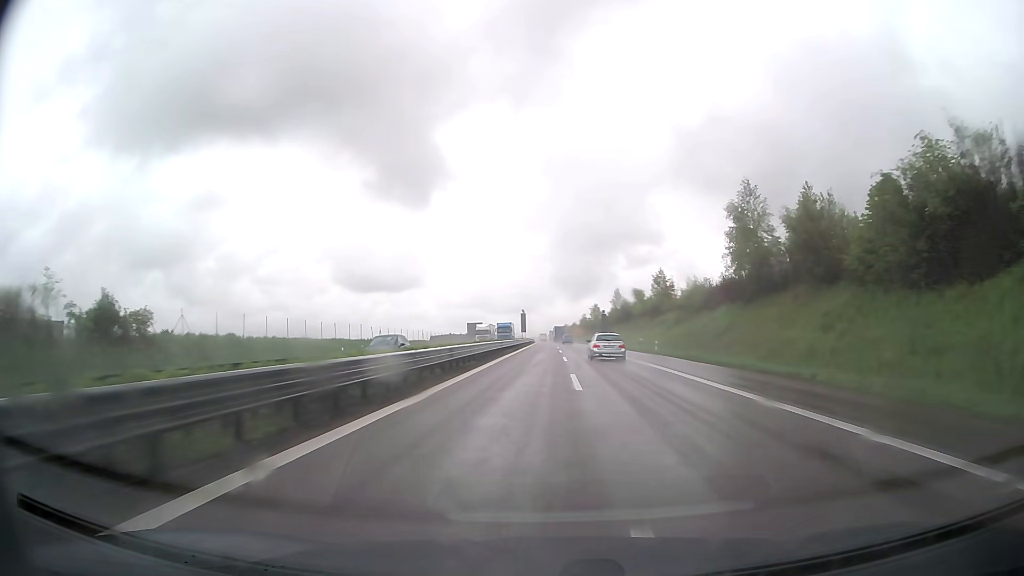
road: trunk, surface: asphalt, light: Day
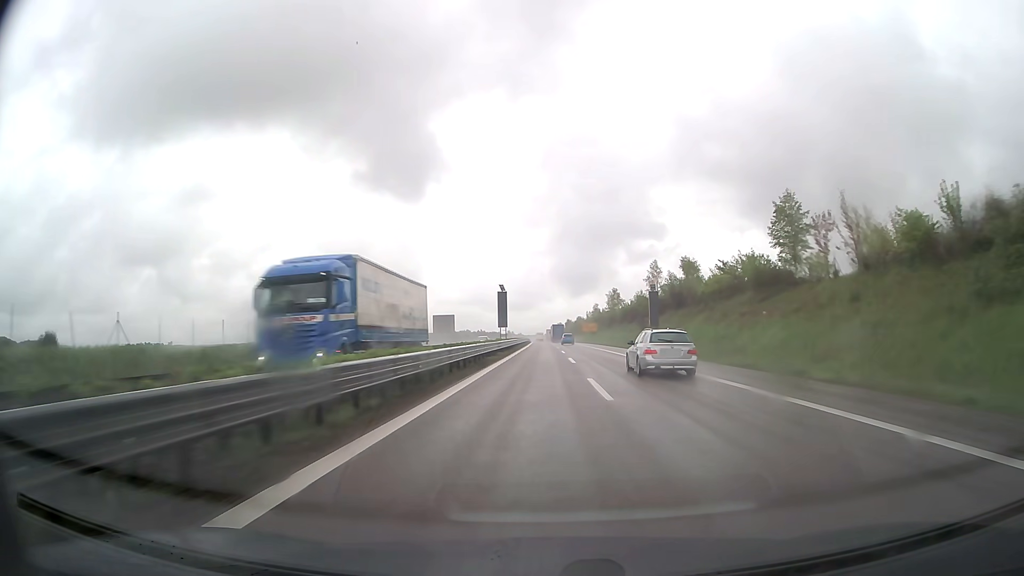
(0.0, +56.3) m; 0°
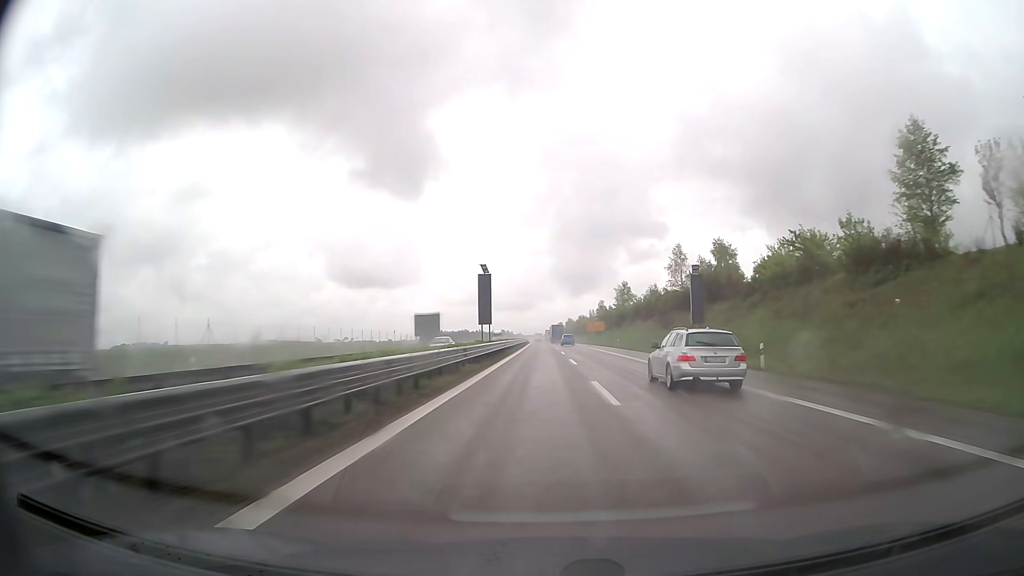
(0.0, +18.7) m; 0°
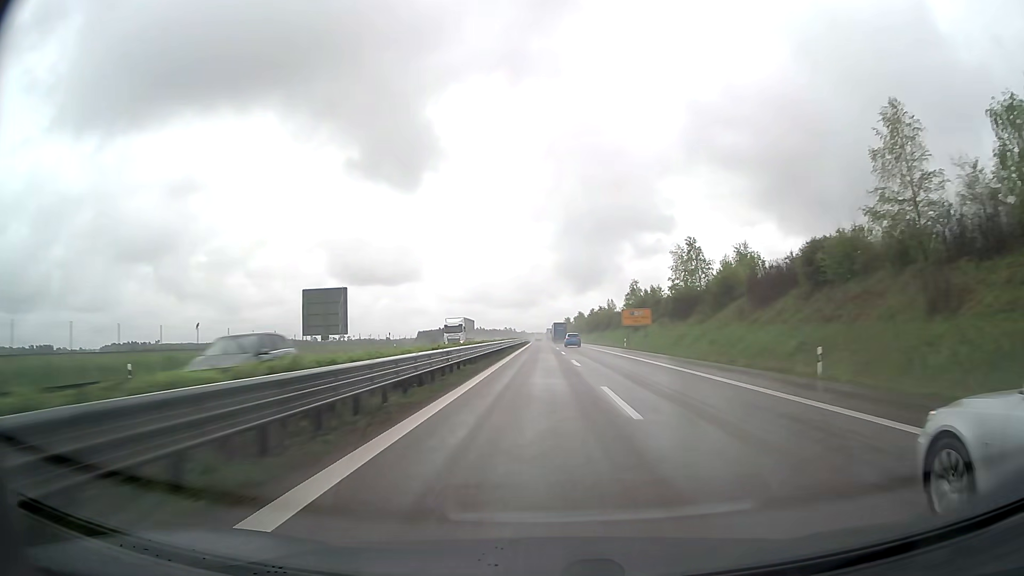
(-0.1, +56.0) m; 0°
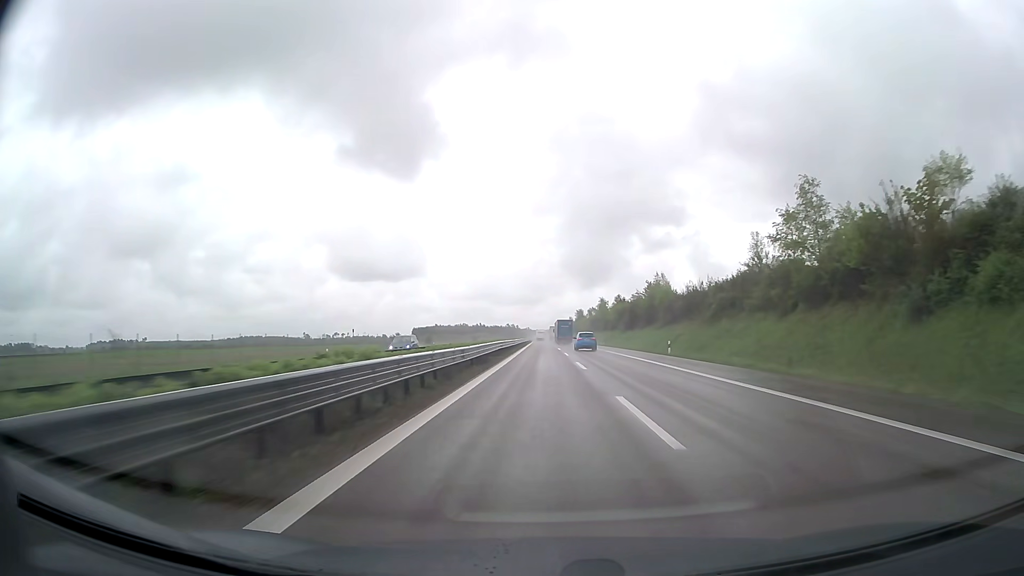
(-0.3, +74.5) m; 0°
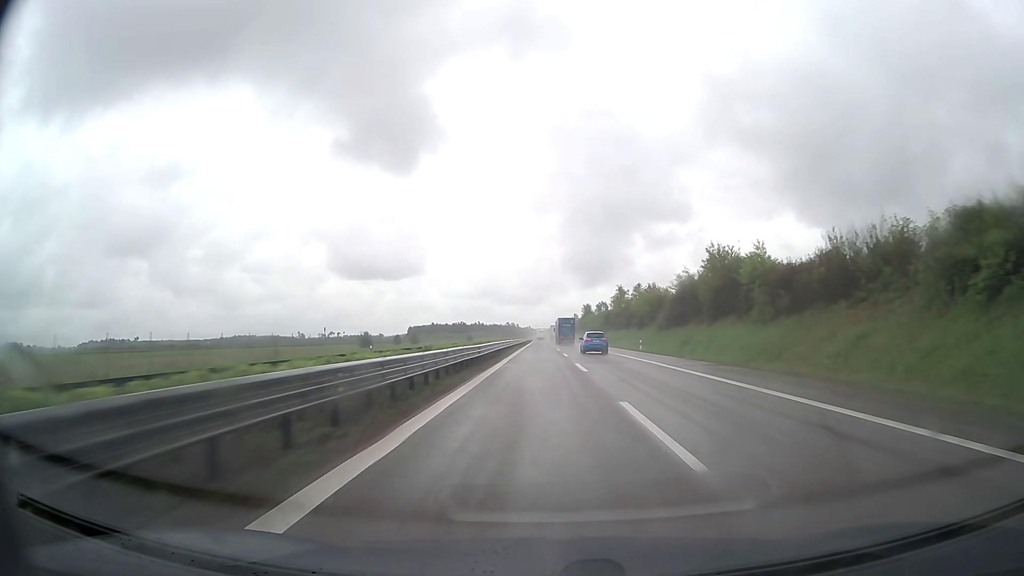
(0.0, +37.2) m; 0°
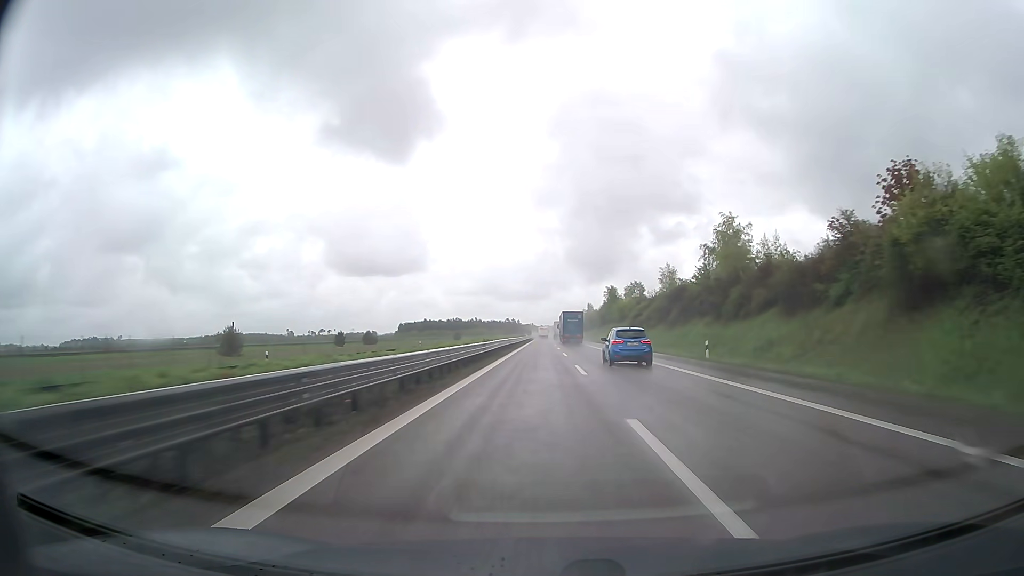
(-0.1, +74.5) m; 0°
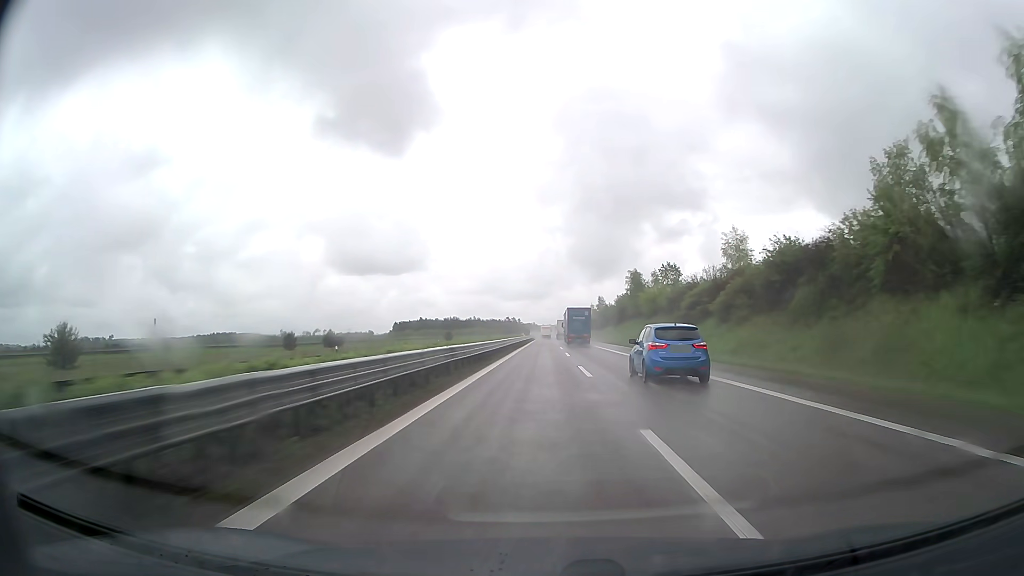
(-0.1, +37.0) m; 0°
(0, +10) (0, +20) (0, +30) (0, +40) (0, +50) (0, +60) (0, +70) (0, +80) (0, +90) (0, +100) m
